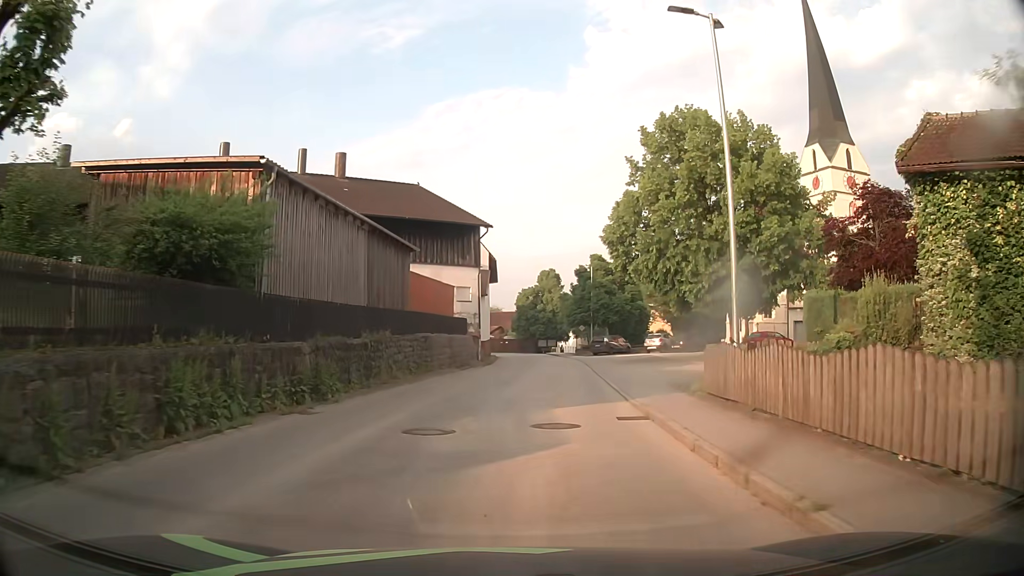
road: tertiary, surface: asphalt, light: Day
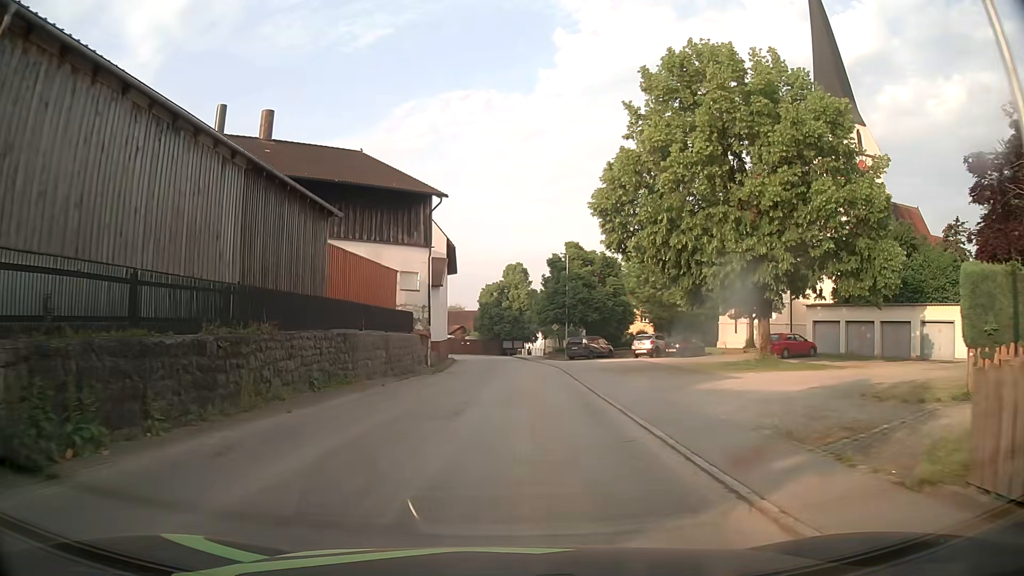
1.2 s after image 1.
(+0.3, +9.5) m; +4°
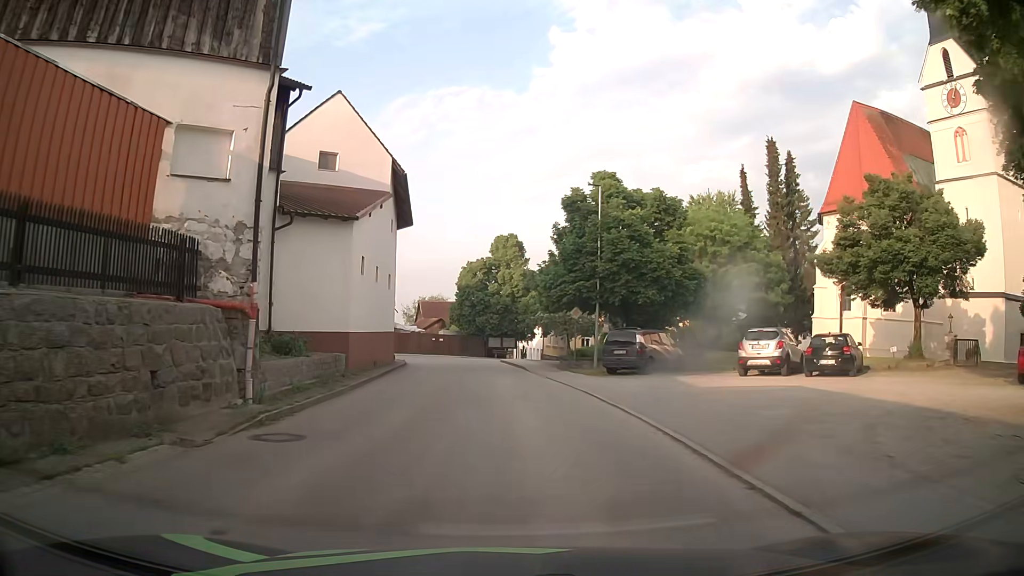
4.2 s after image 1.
(+0.1, +23.2) m; 0°
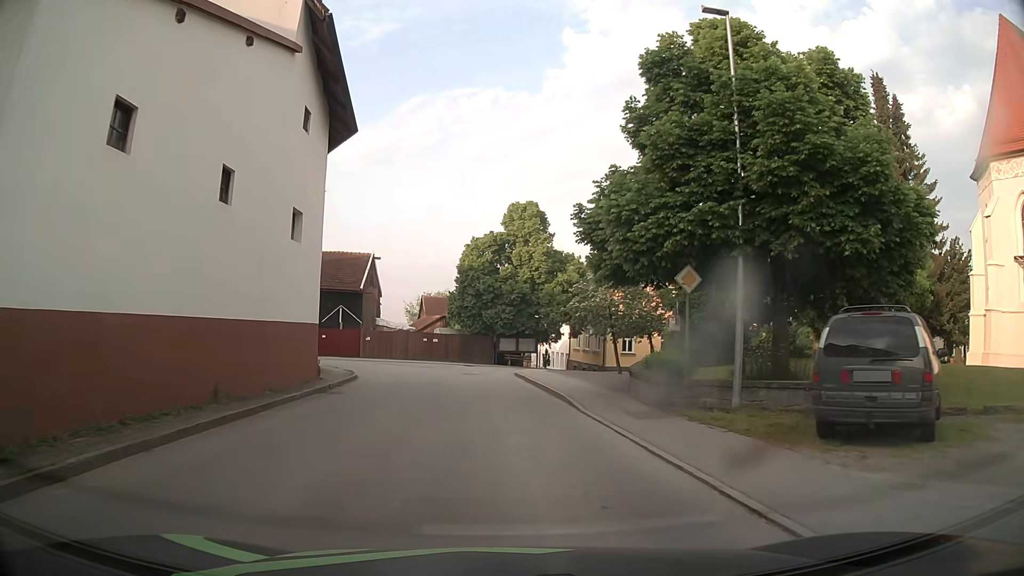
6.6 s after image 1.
(0.0, +17.1) m; -1°
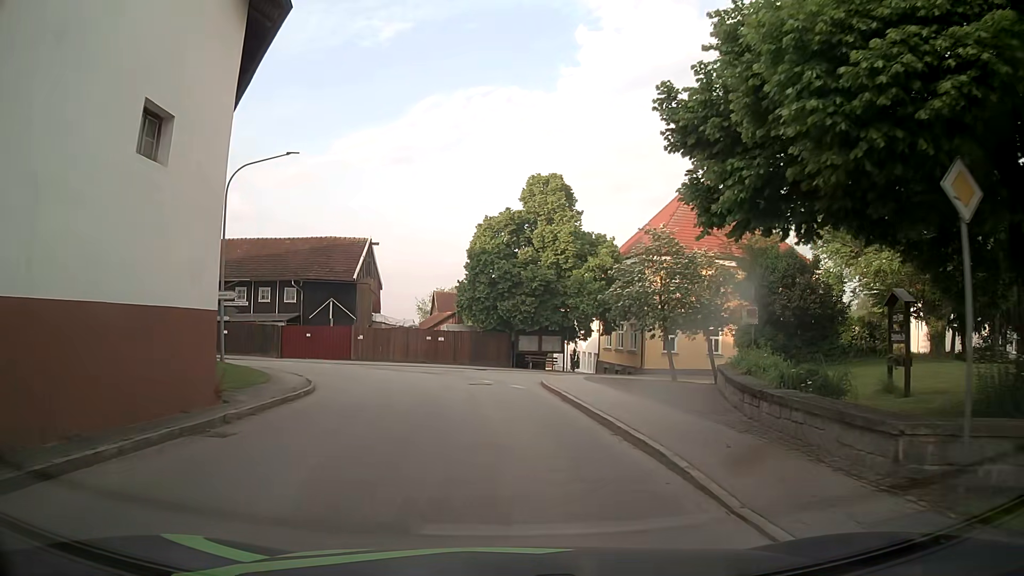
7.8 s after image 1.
(-0.1, +8.3) m; -2°
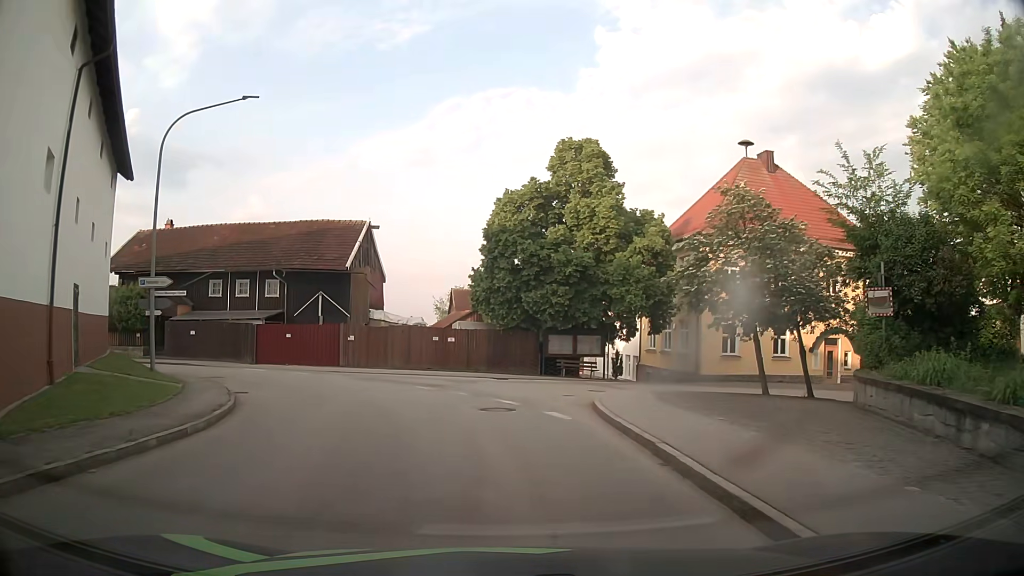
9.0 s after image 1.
(-0.1, +8.1) m; -3°
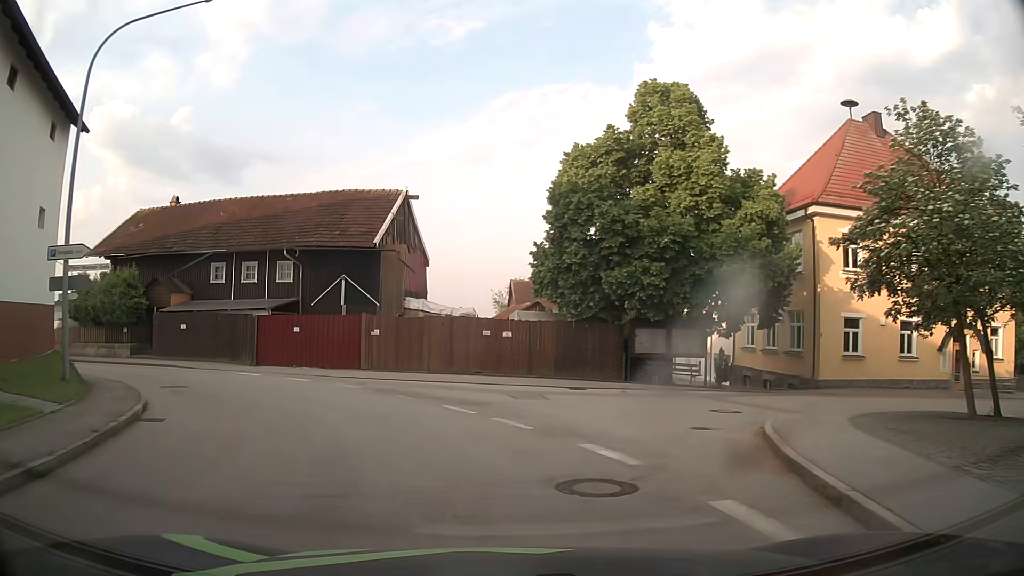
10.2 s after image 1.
(-0.1, +7.9) m; -5°
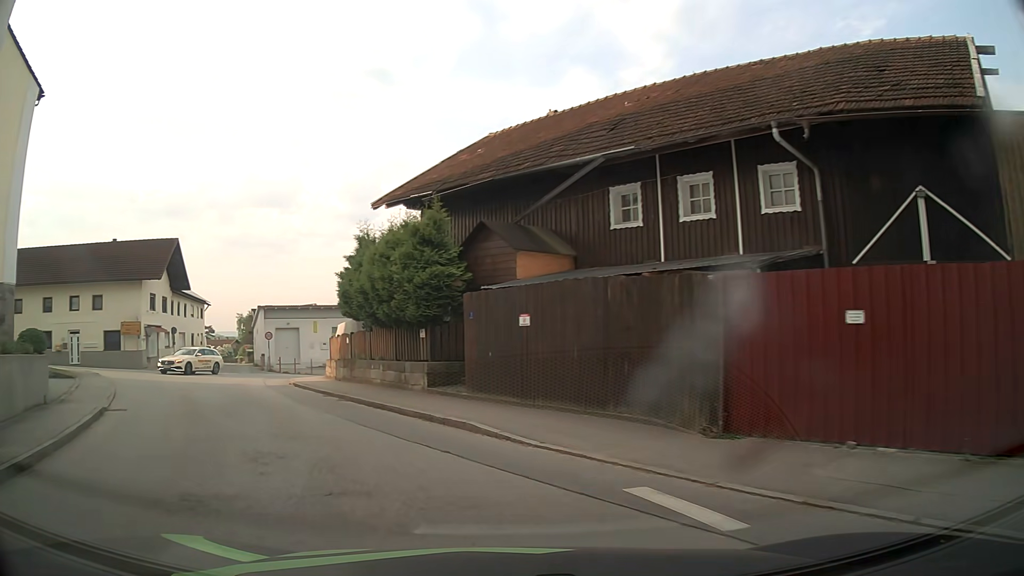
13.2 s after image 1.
(-5.5, +18.2) m; -39°
(-2, +10) (-6, +19) (-10, +28) (-11, +38) (-6, +46) (+2, +53) (+10, +58) (+18, +64) (+27, +69) (+36, +73) m
